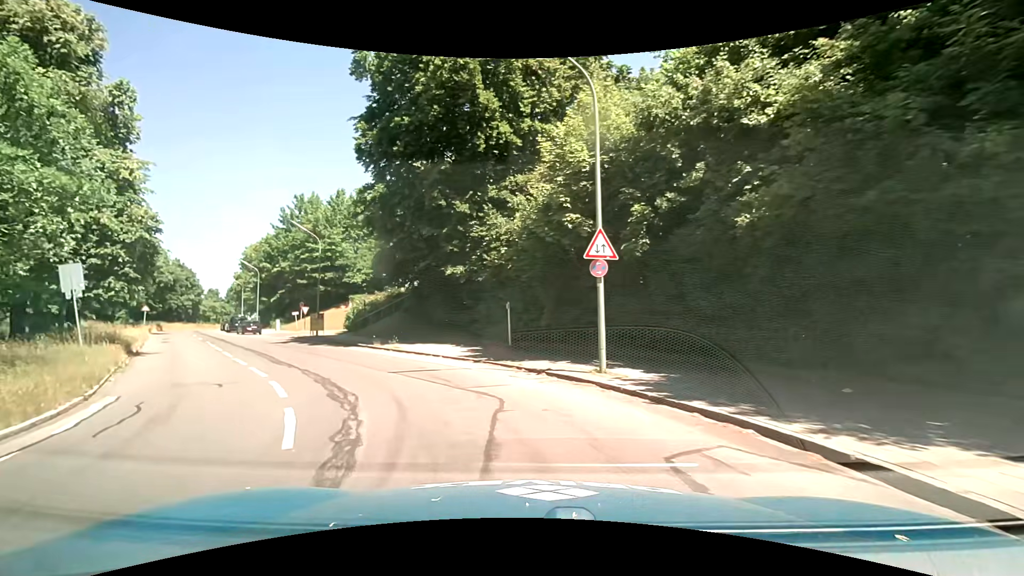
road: tertiary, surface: asphalt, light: Day
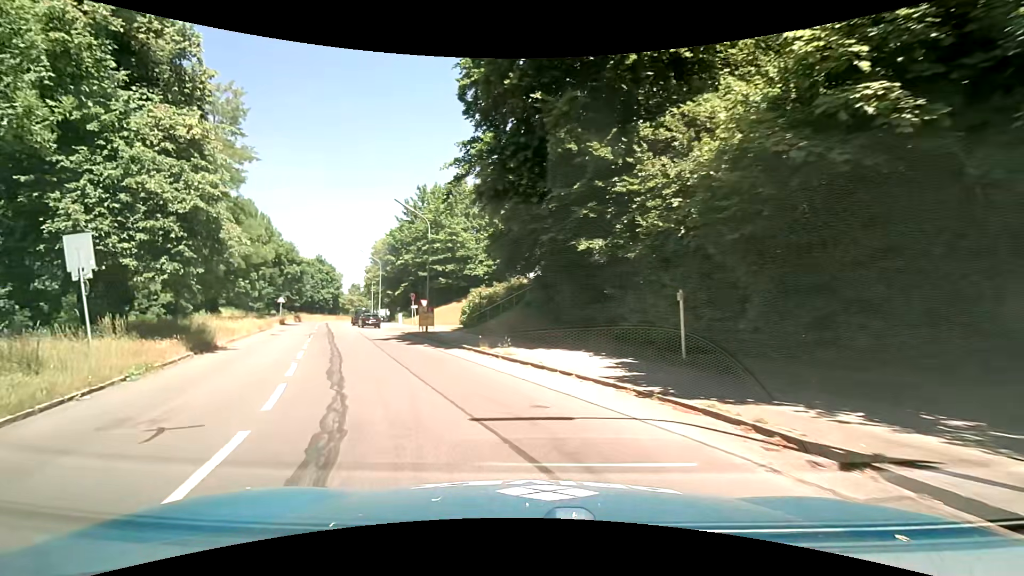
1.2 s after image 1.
(-0.9, +7.2) m; -15°
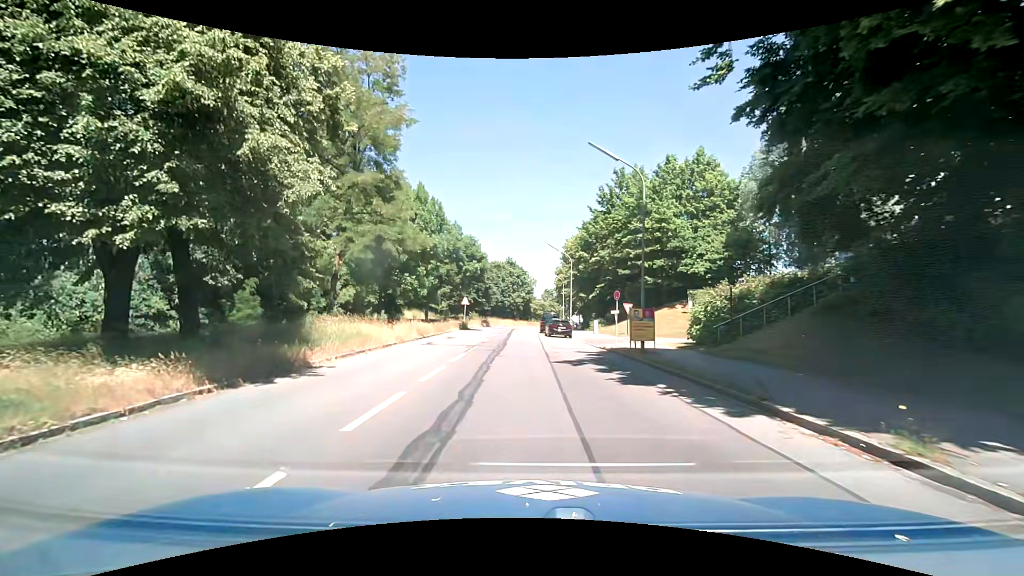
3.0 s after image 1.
(-2.5, +11.4) m; -22°
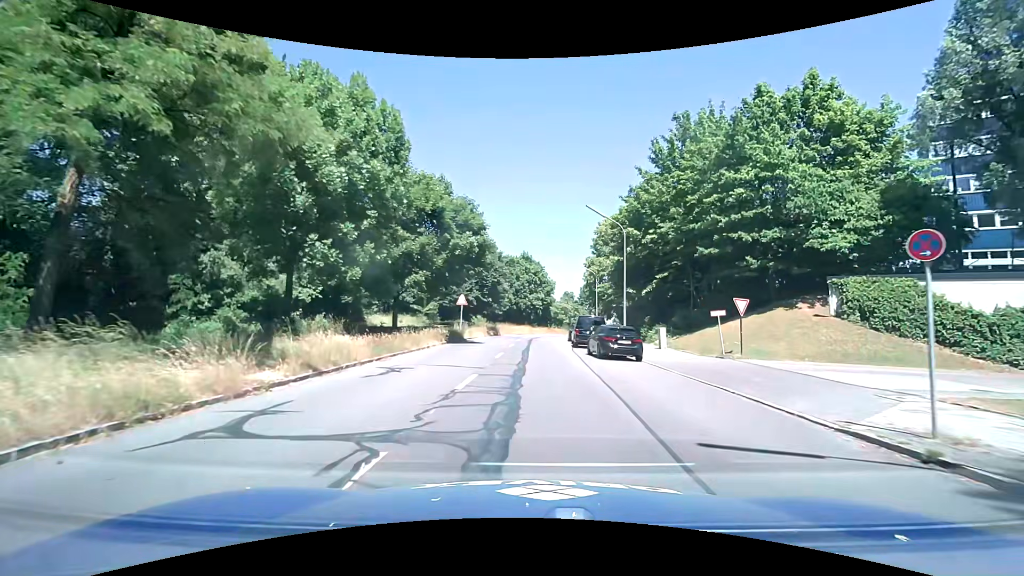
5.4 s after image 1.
(-0.5, +17.6) m; -1°
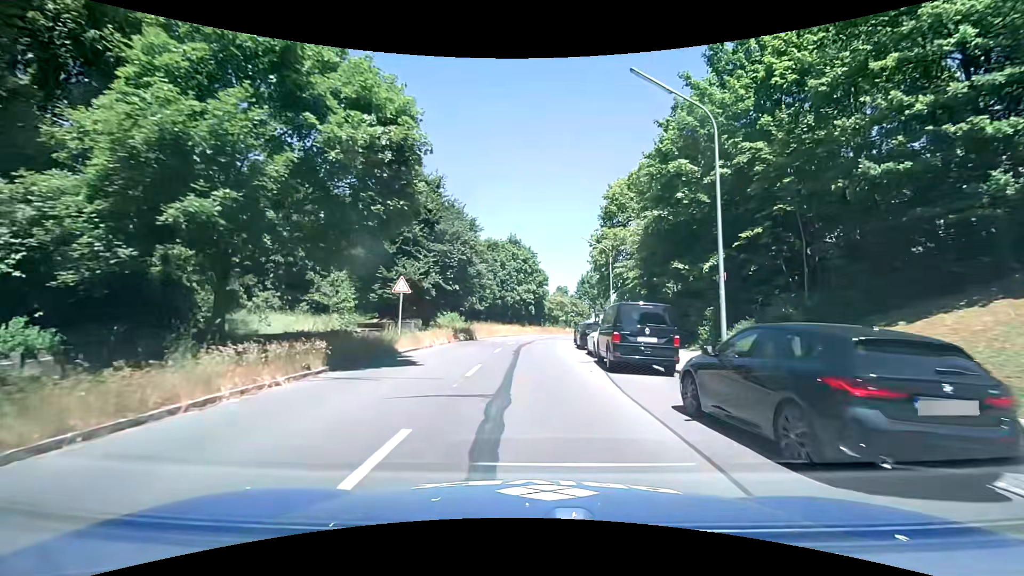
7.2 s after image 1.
(+0.1, +16.2) m; +1°
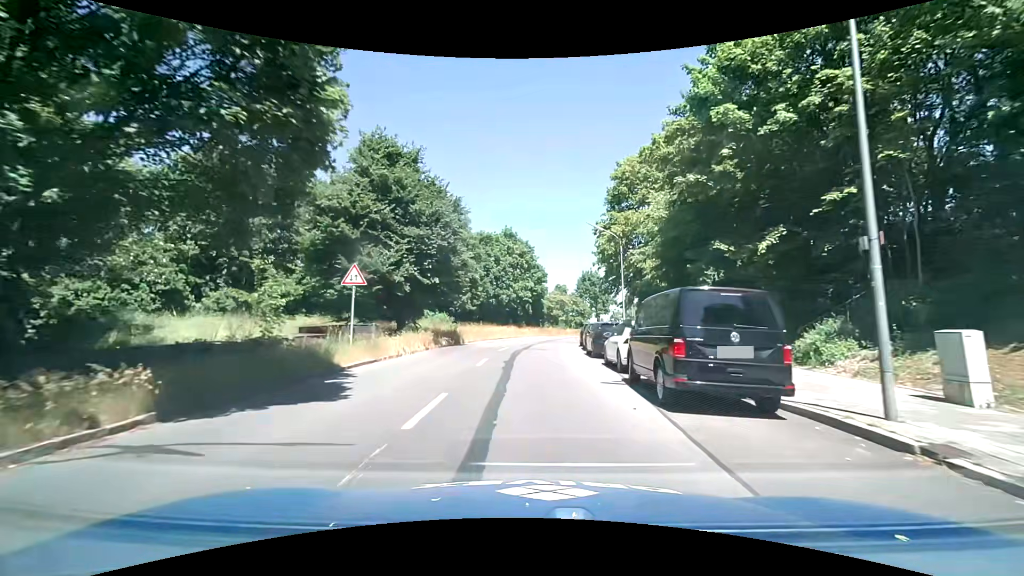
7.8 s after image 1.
(0.0, +6.0) m; 0°
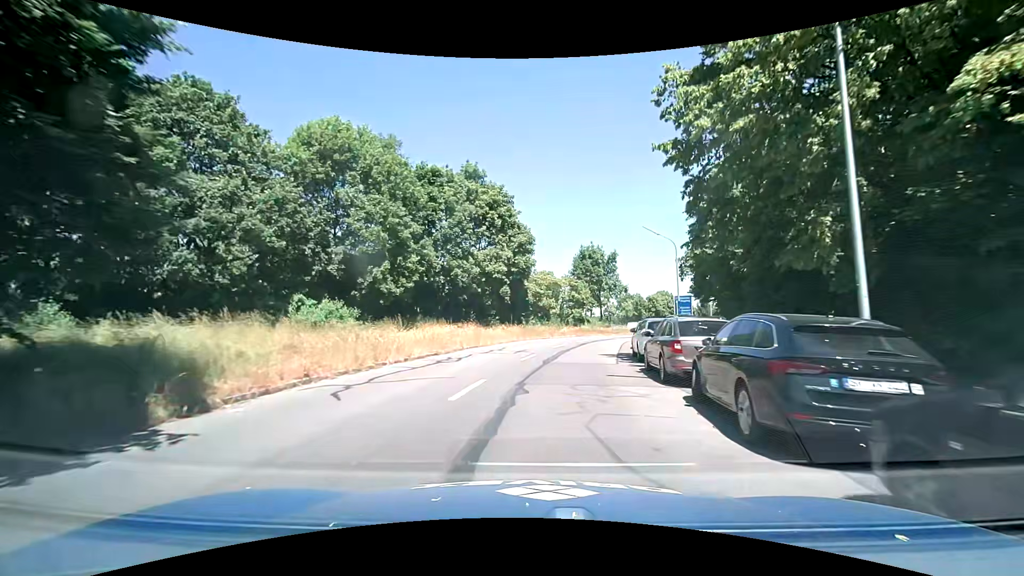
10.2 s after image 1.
(+0.2, +25.0) m; +1°
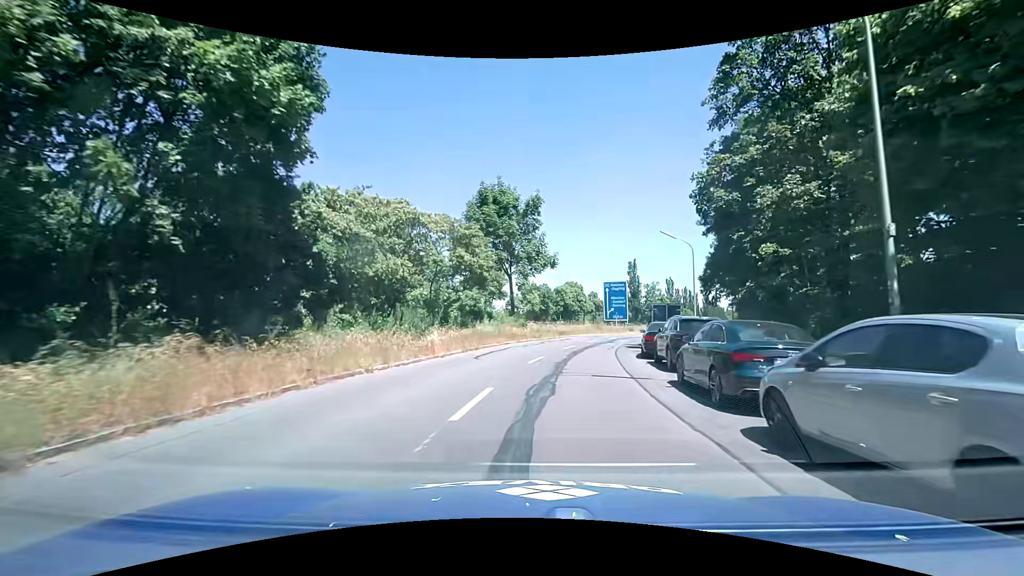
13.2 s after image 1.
(+2.9, +28.3) m; +12°
(0, +10) (+2, +20) (+4, +30) (+7, +39) (+11, +49) (+15, +58) (+19, +67) (+23, +76) (+27, +85) (+31, +94) m
